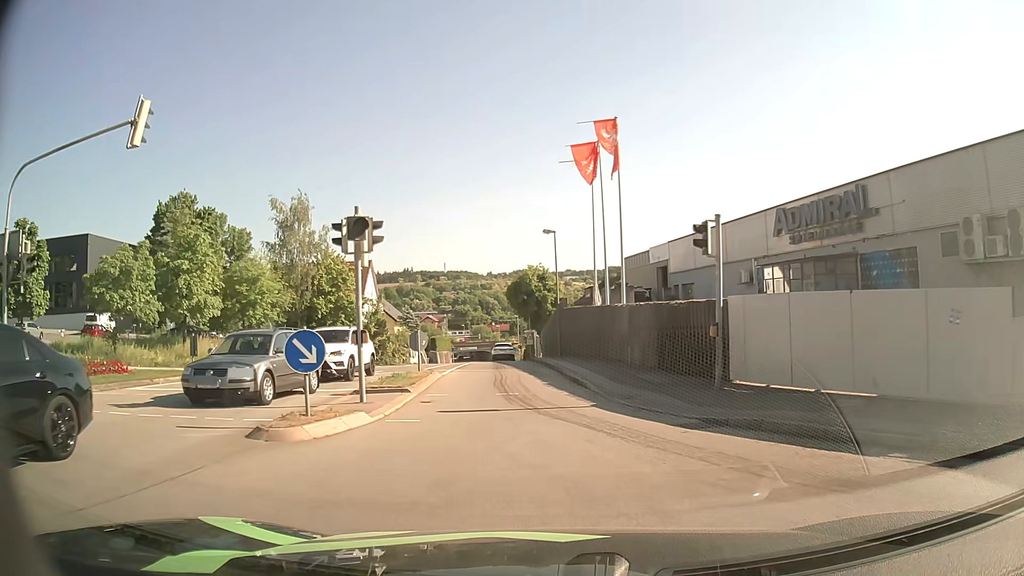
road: tertiary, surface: asphalt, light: Day
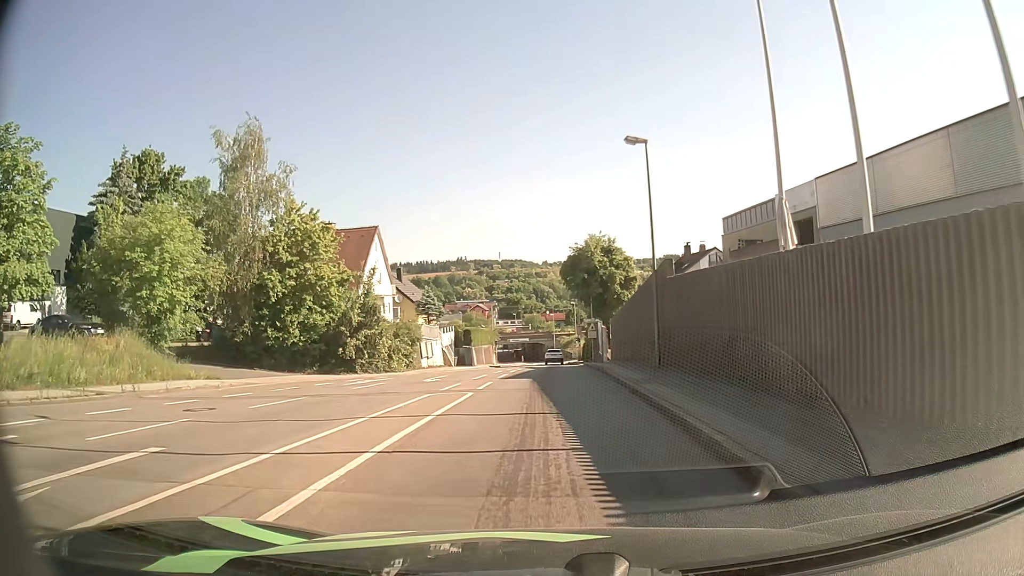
(-1.0, +19.5) m; -5°
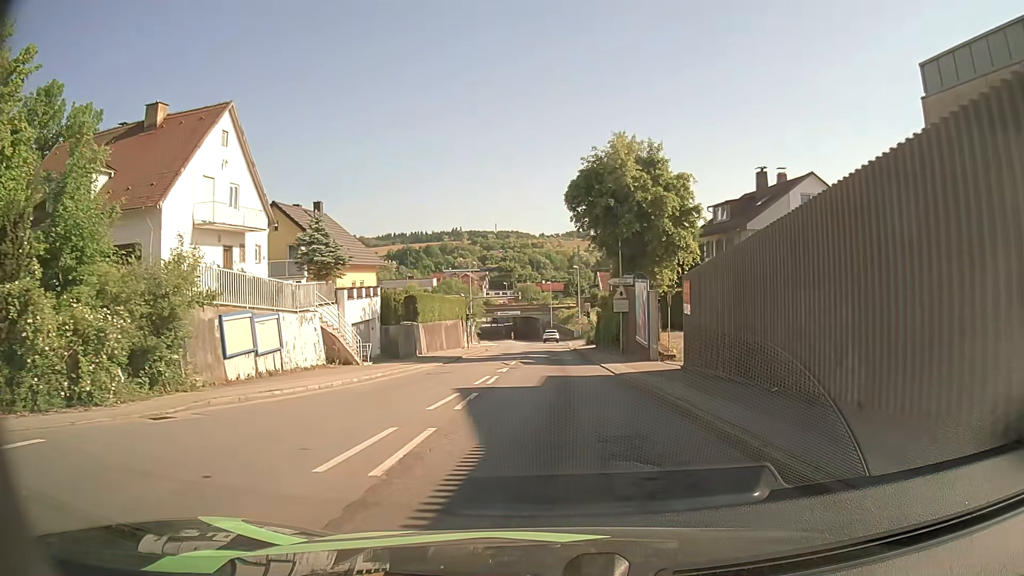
(-0.1, +27.0) m; 0°
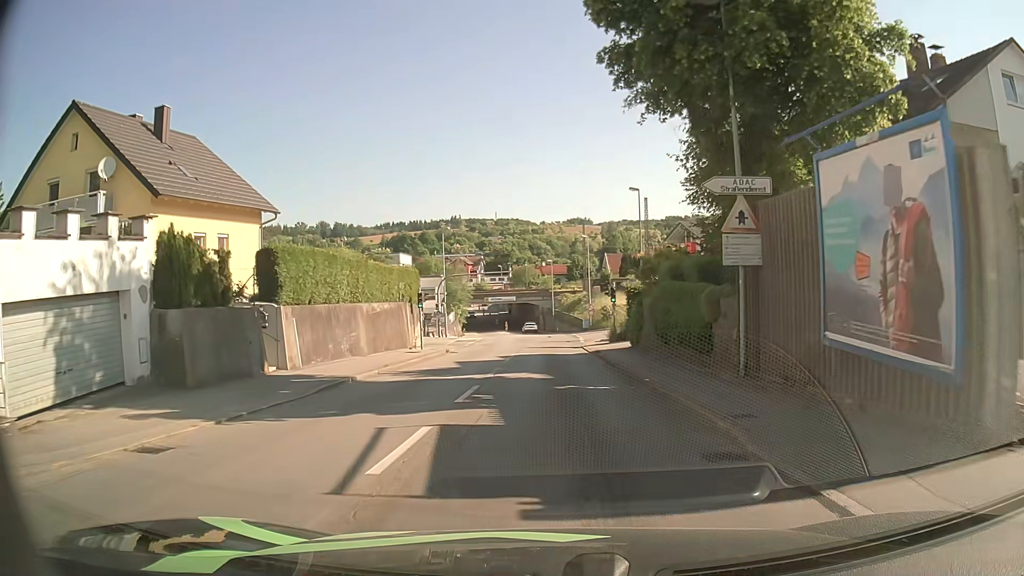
(+0.1, +22.5) m; 0°
